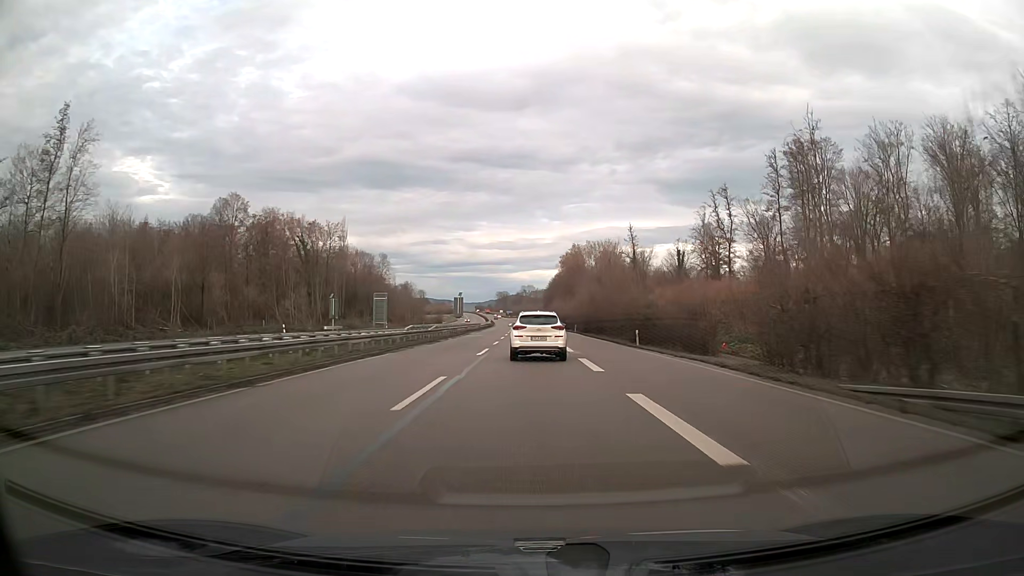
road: trunk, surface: asphalt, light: Day
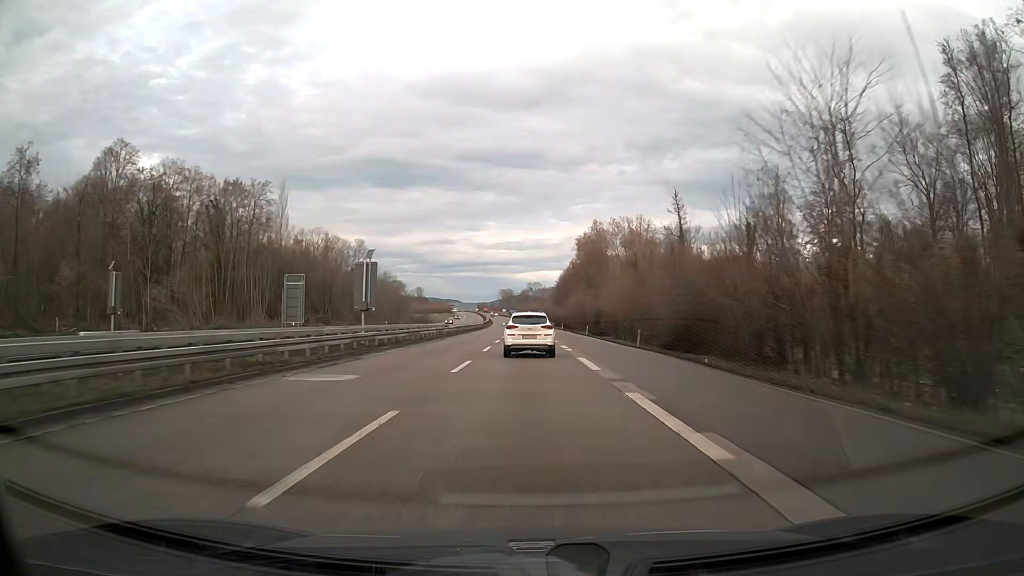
(-0.2, +47.5) m; -1°
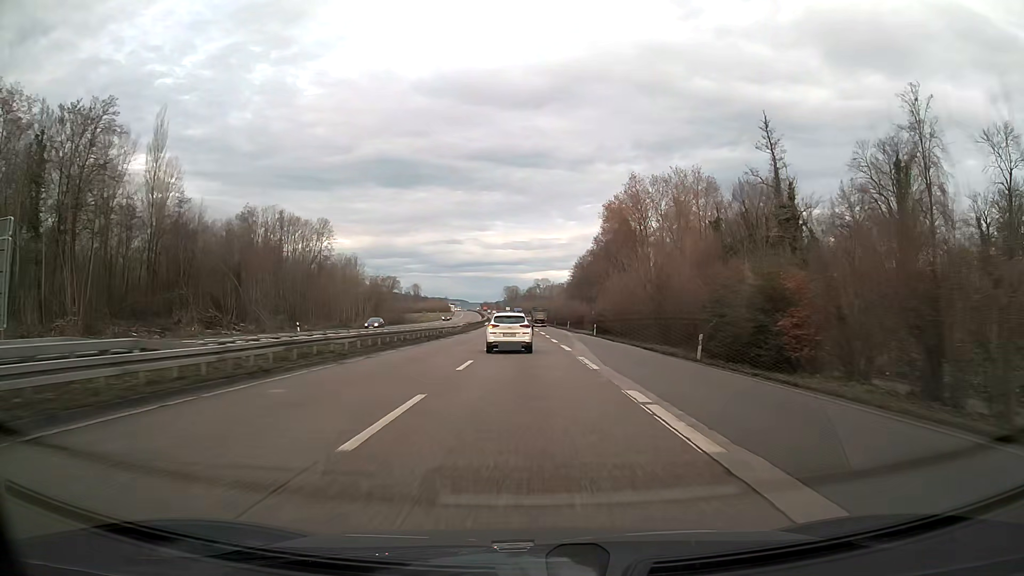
(-0.2, +47.5) m; -1°
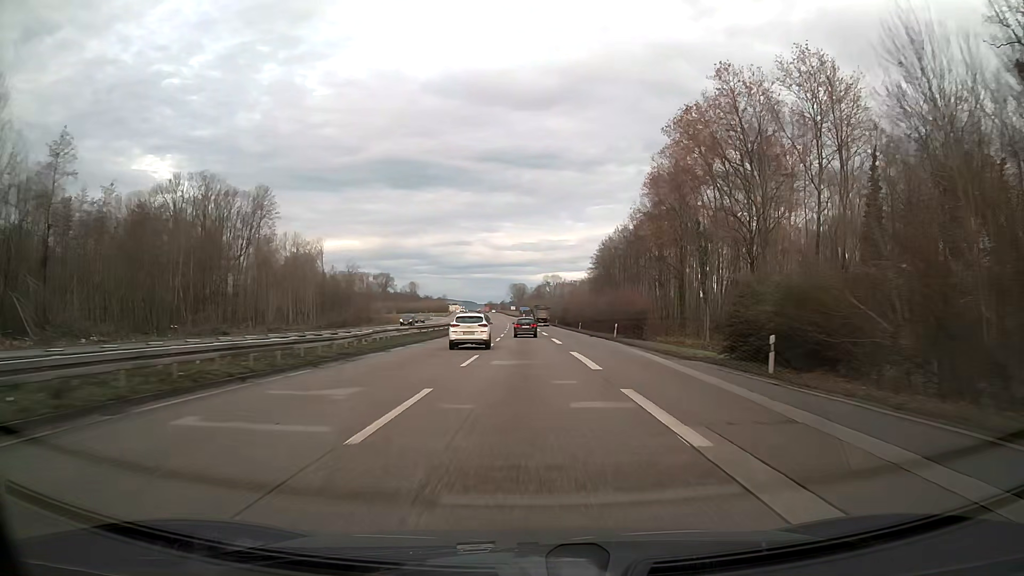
(-0.3, +47.5) m; -1°
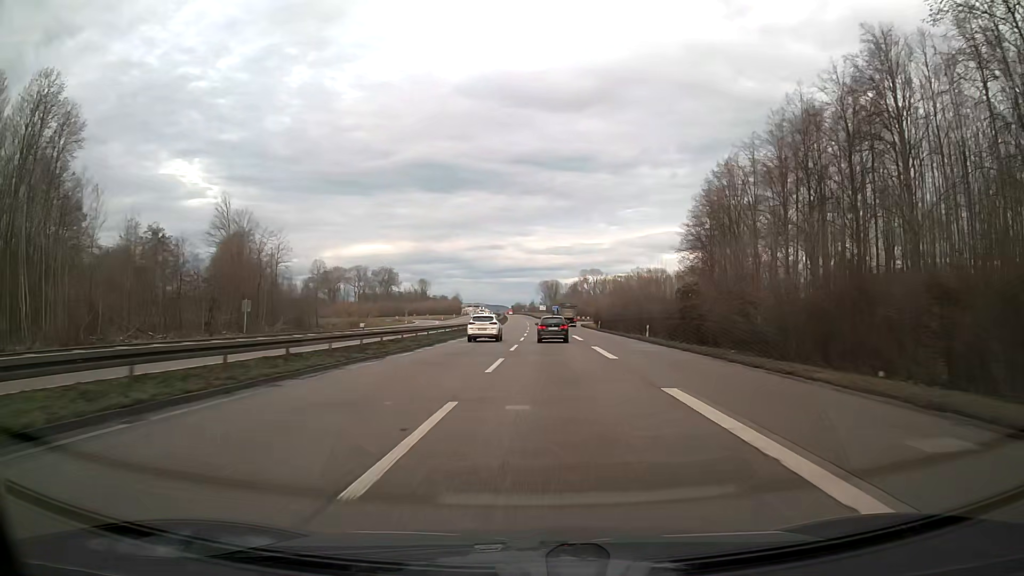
(-1.4, +75.9) m; -3°
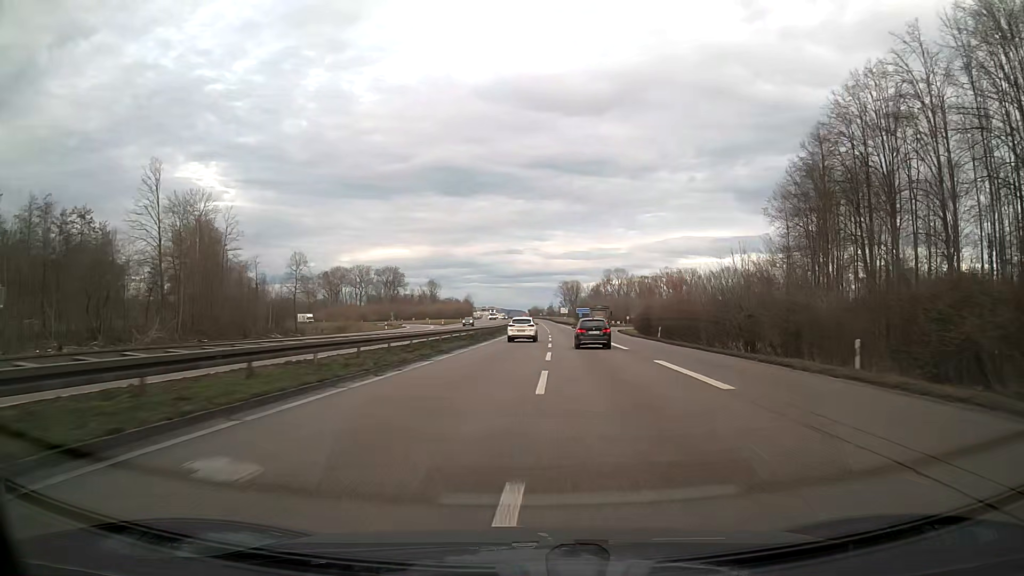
(-0.4, +29.8) m; -1°
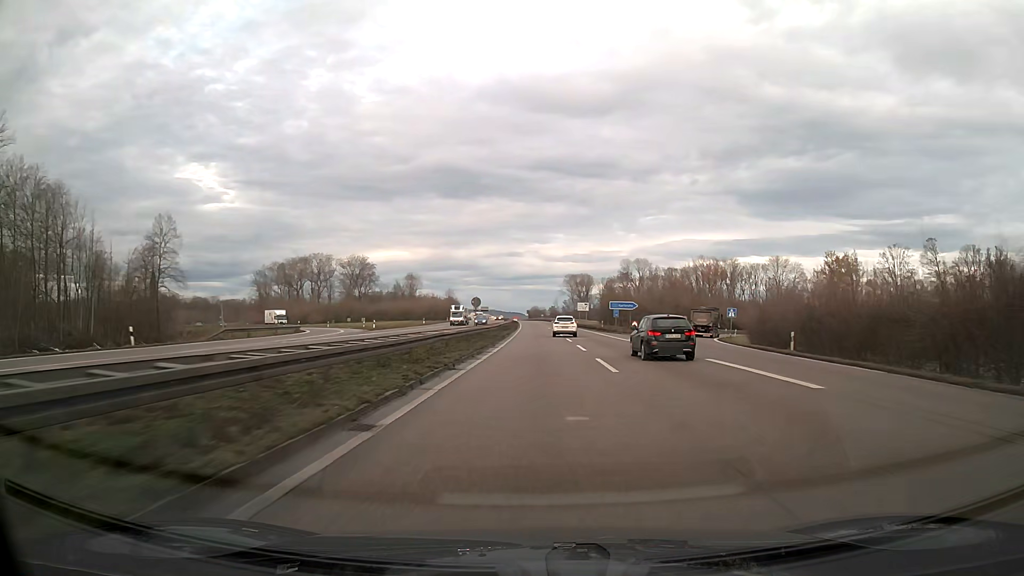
(-0.1, +61.1) m; 0°
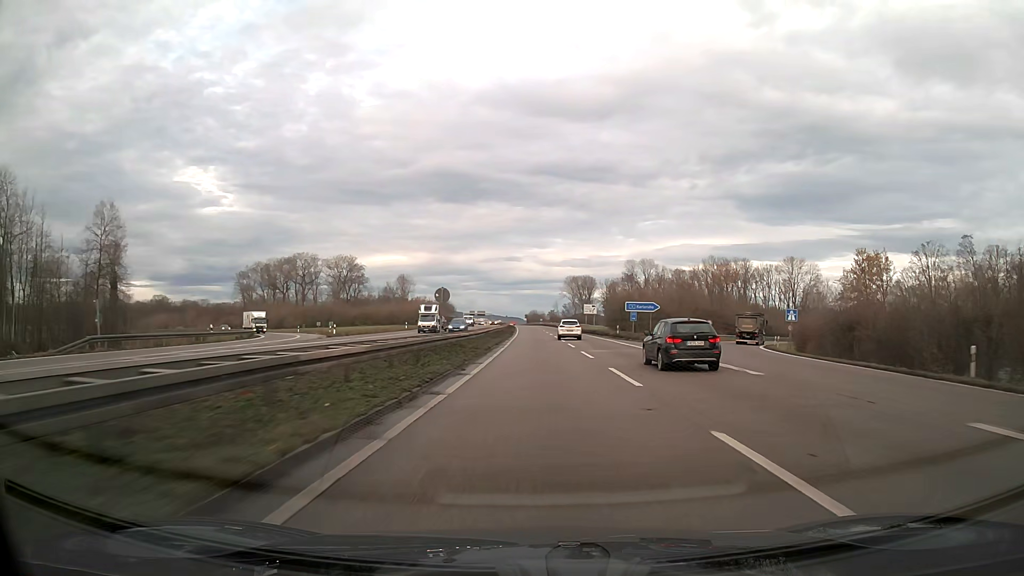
(0.0, +15.5) m; 0°
(0, +10) (0, +20) (0, +30) (0, +40) (0, +50) (0, +60) (0, +70) (0, +80) (0, +90) (0, +100) m
